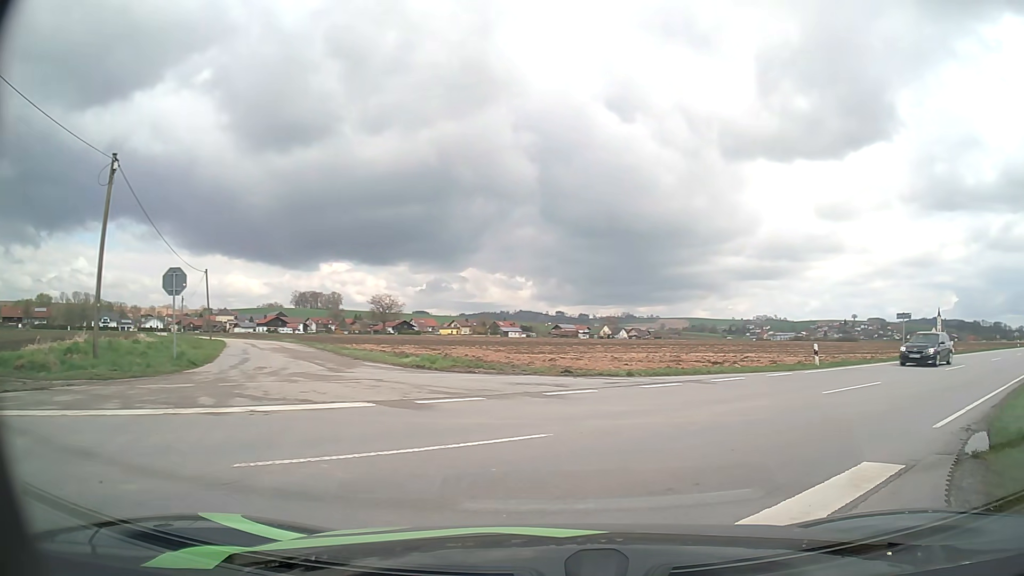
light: Day
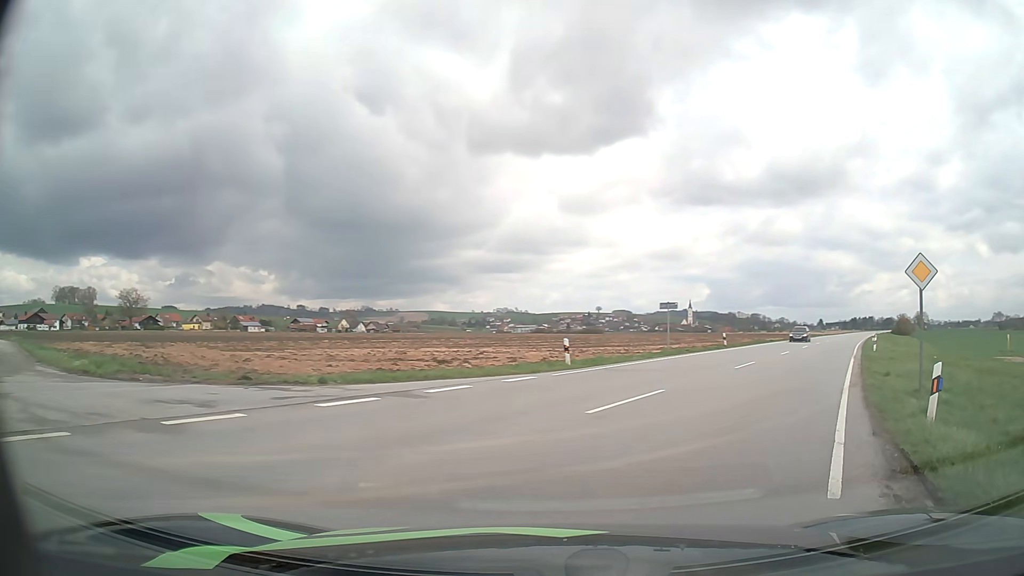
(+1.0, +5.2) m; +22°
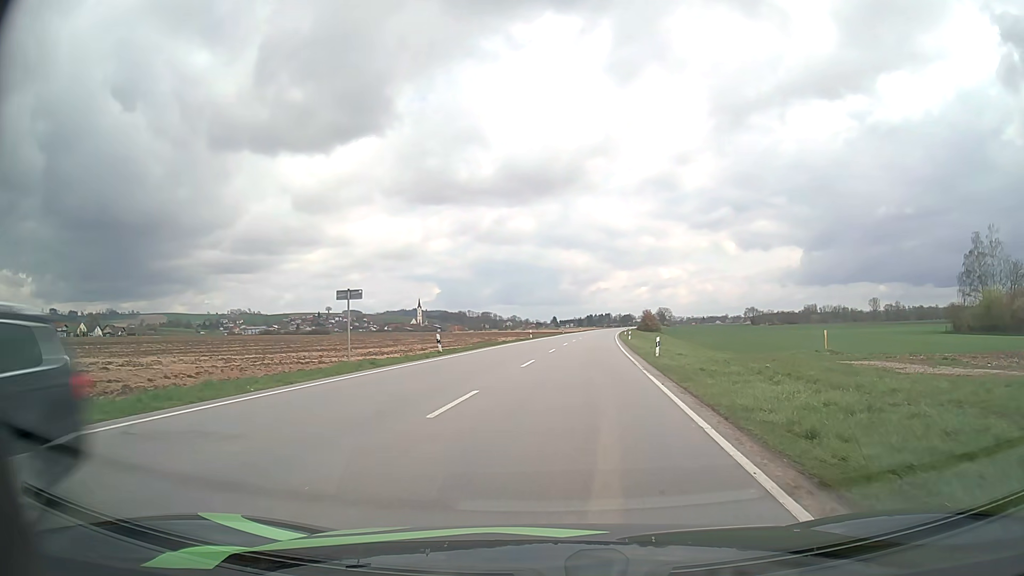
(+3.4, +12.4) m; +23°
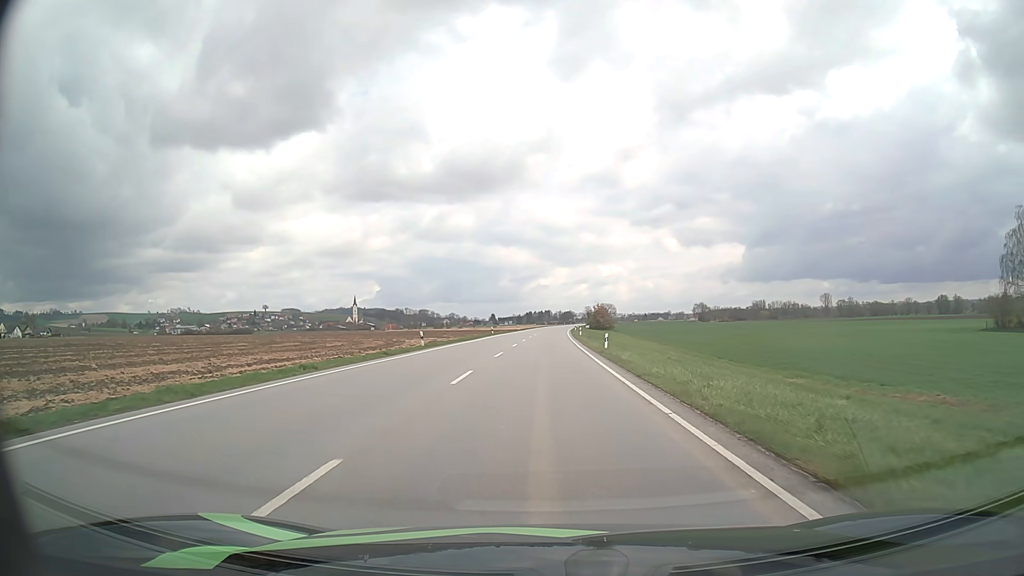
(+1.9, +32.3) m; +6°
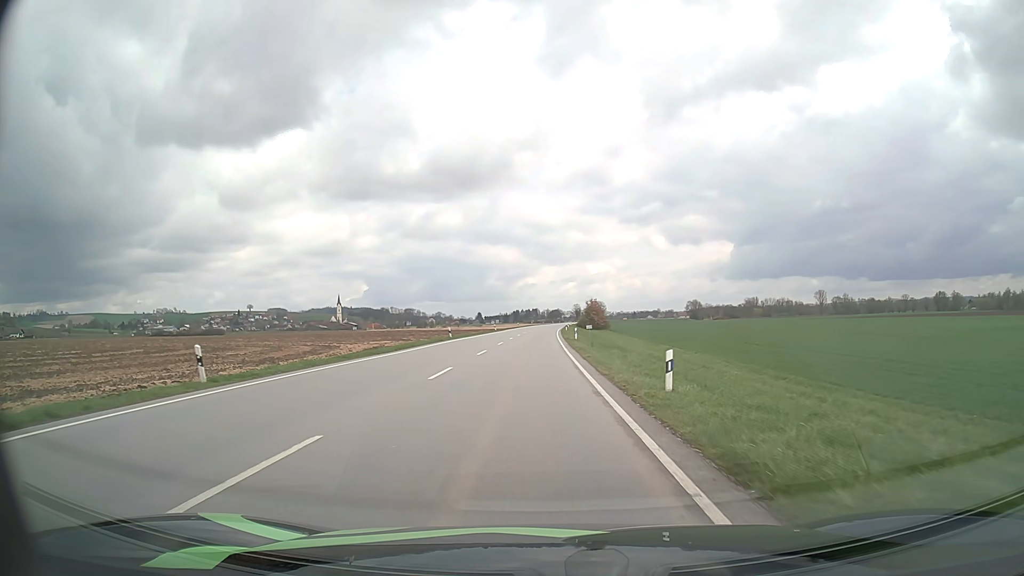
(+0.4, +23.3) m; +1°
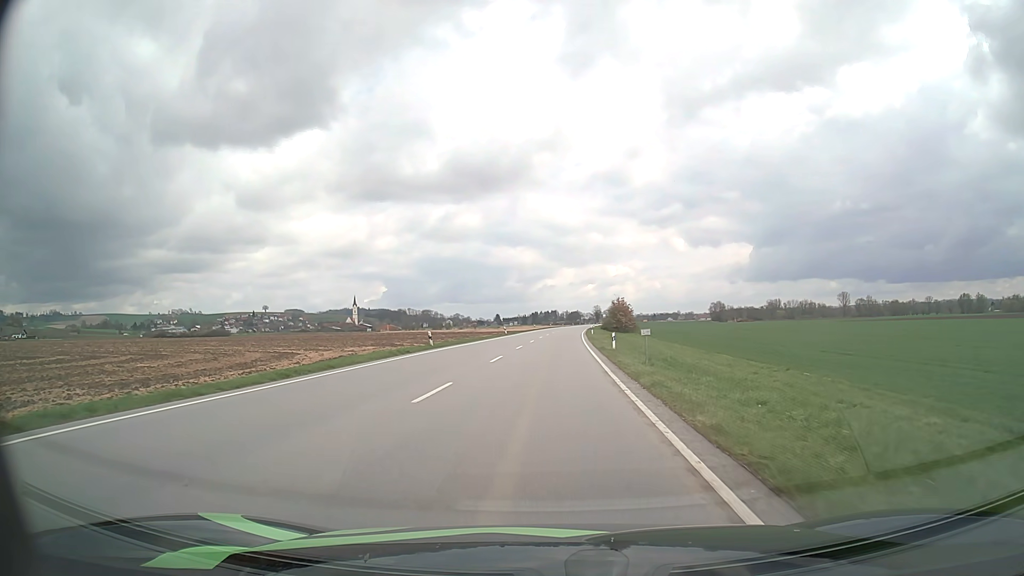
(-0.3, +17.0) m; -2°
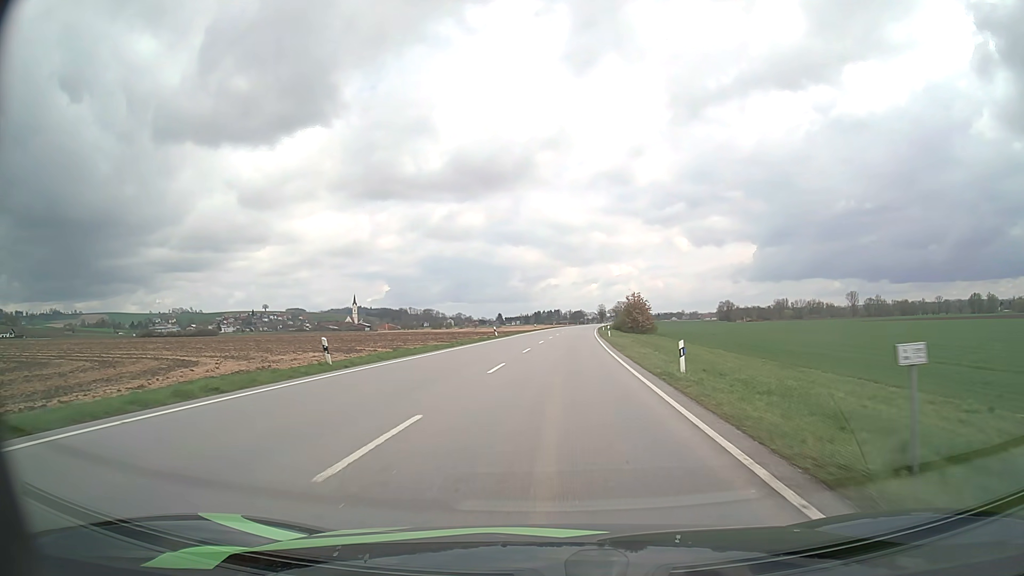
(-0.1, +18.4) m; 0°
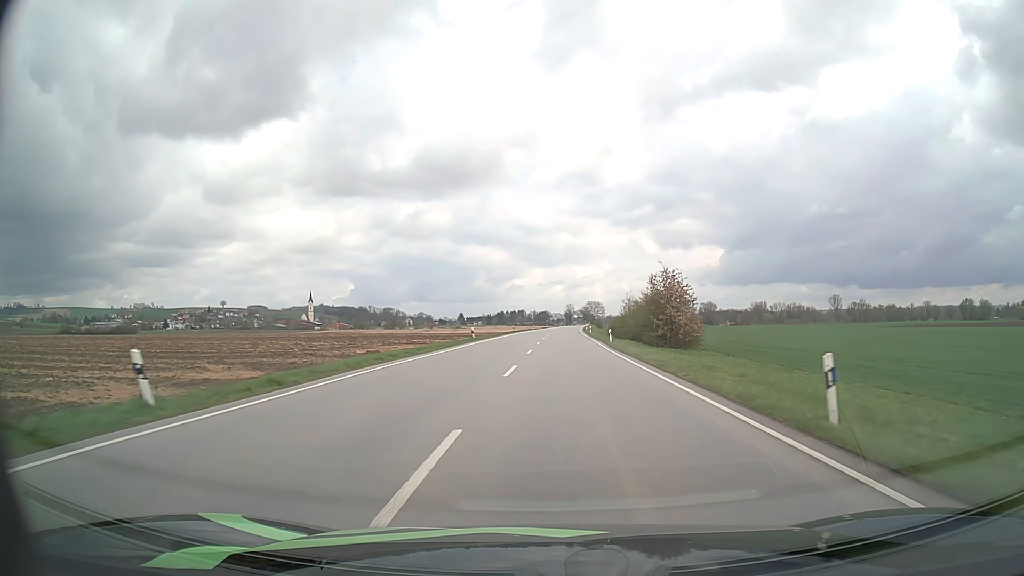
(+0.8, +50.5) m; +3°
(0, +10) (0, +20) (0, +30) (+1, +40) (+1, +50) (+1, +60) (+2, +70) (+2, +80) (+2, +90) (+3, +100) m
